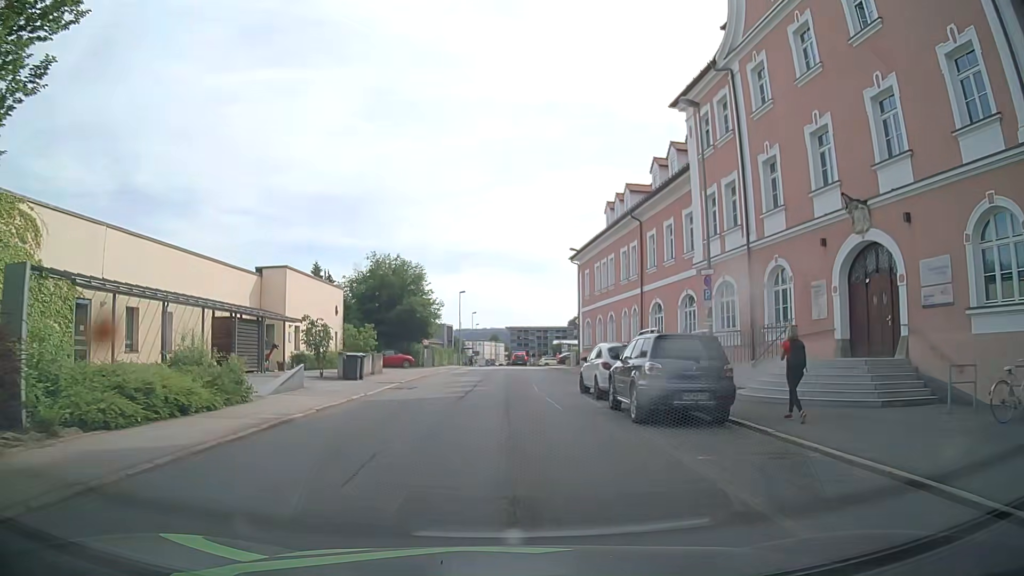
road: tertiary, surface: asphalt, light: Day
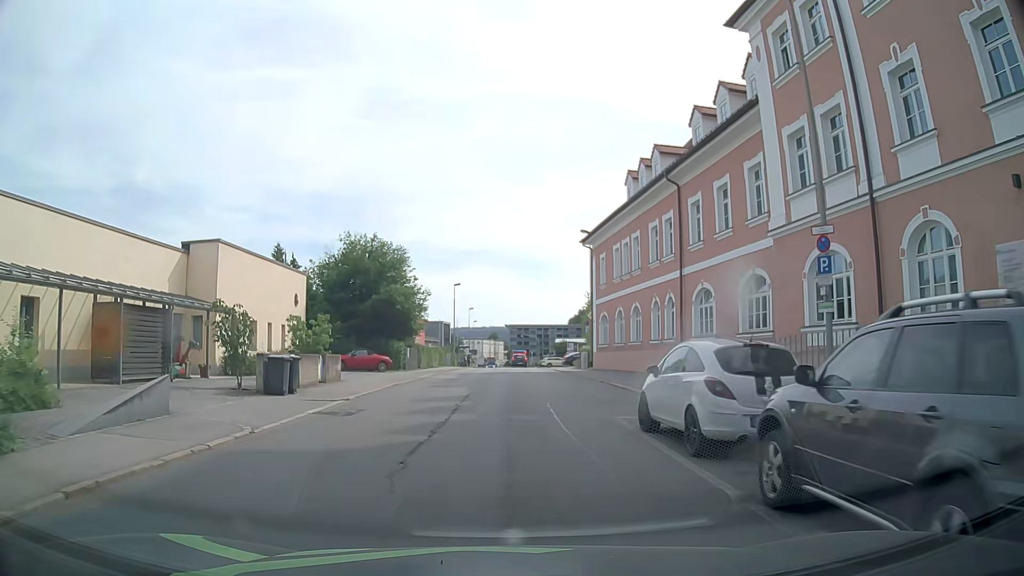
(0.0, +9.1) m; 0°
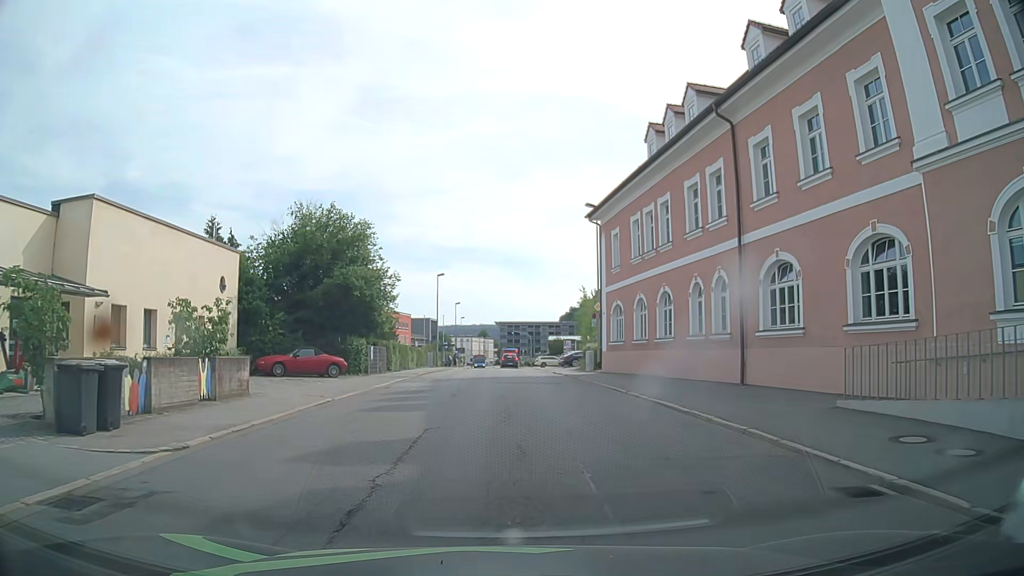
(+0.1, +9.1) m; +2°
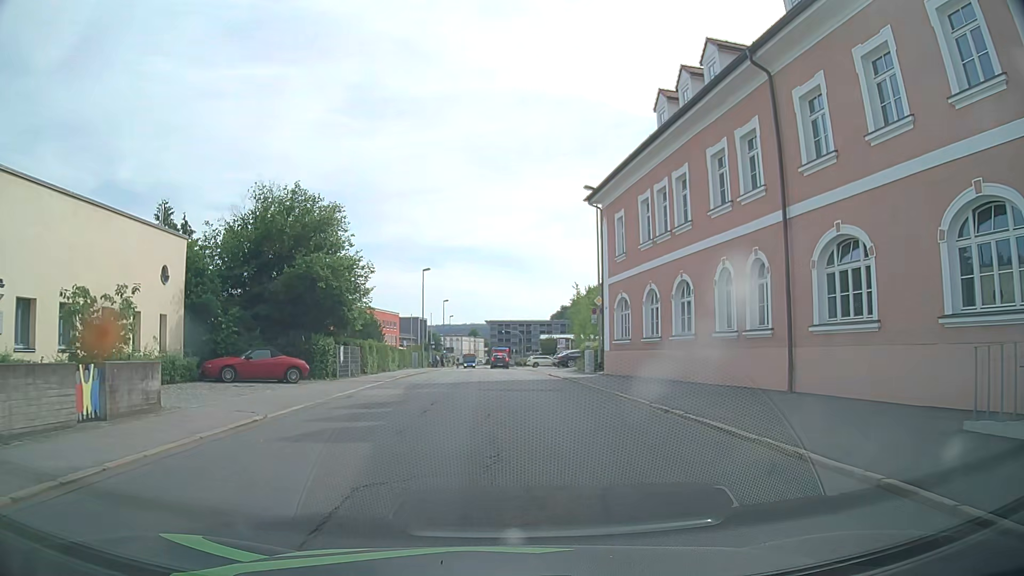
(0.0, +4.5) m; +2°
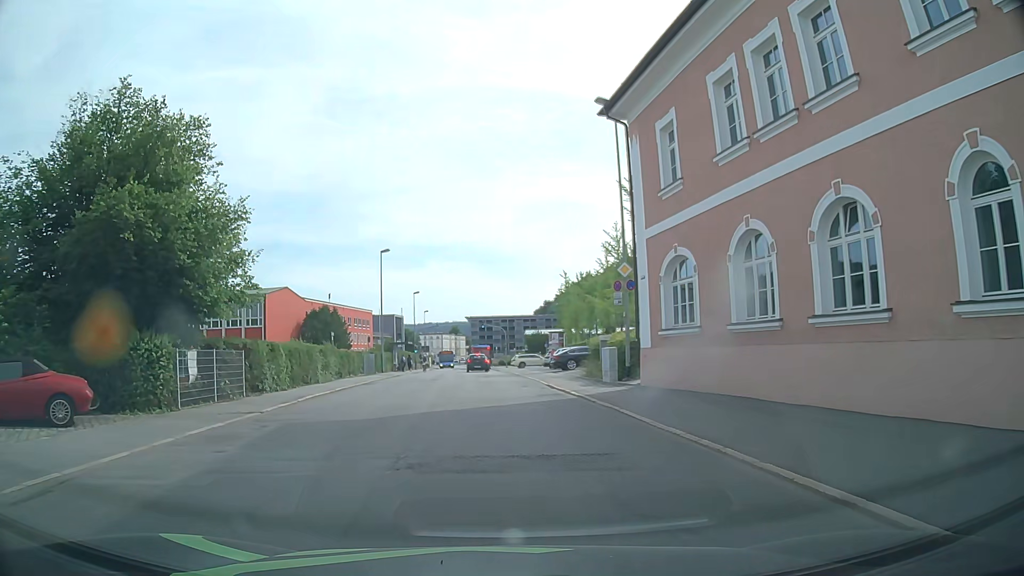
(0.0, +13.6) m; +1°
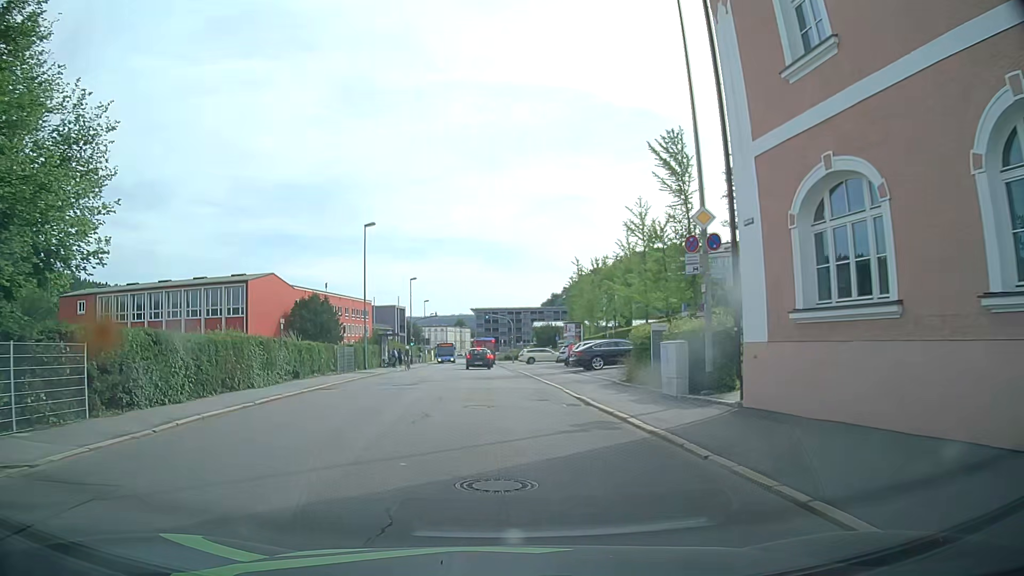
(0.0, +9.1) m; 0°
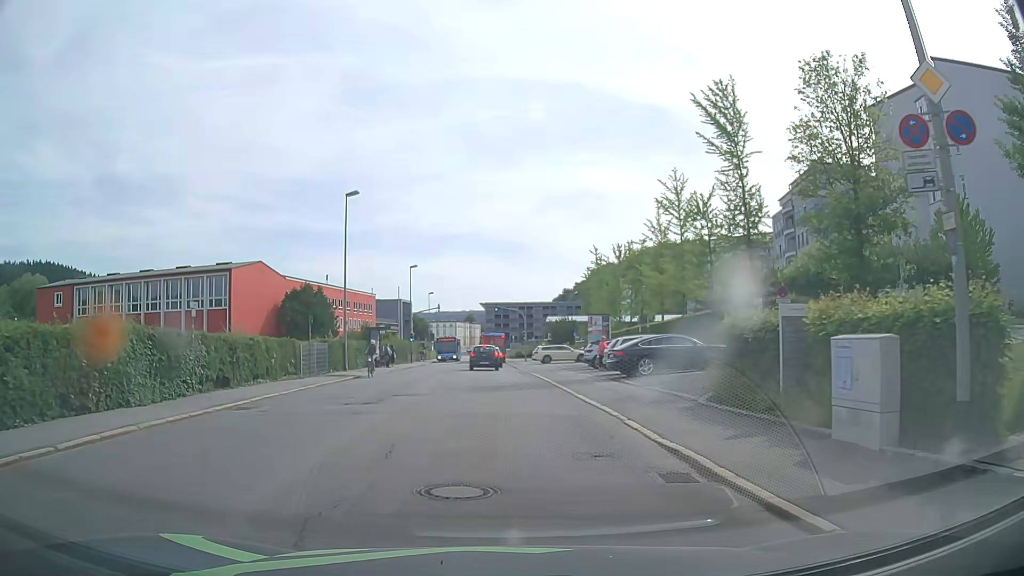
(-0.1, +8.7) m; -1°
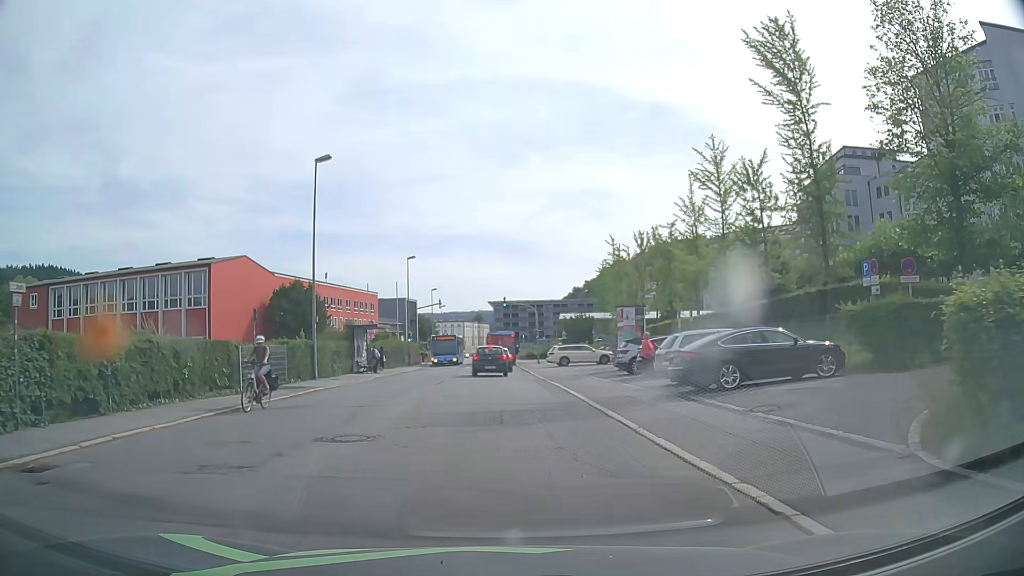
(-0.1, +7.9) m; 0°
